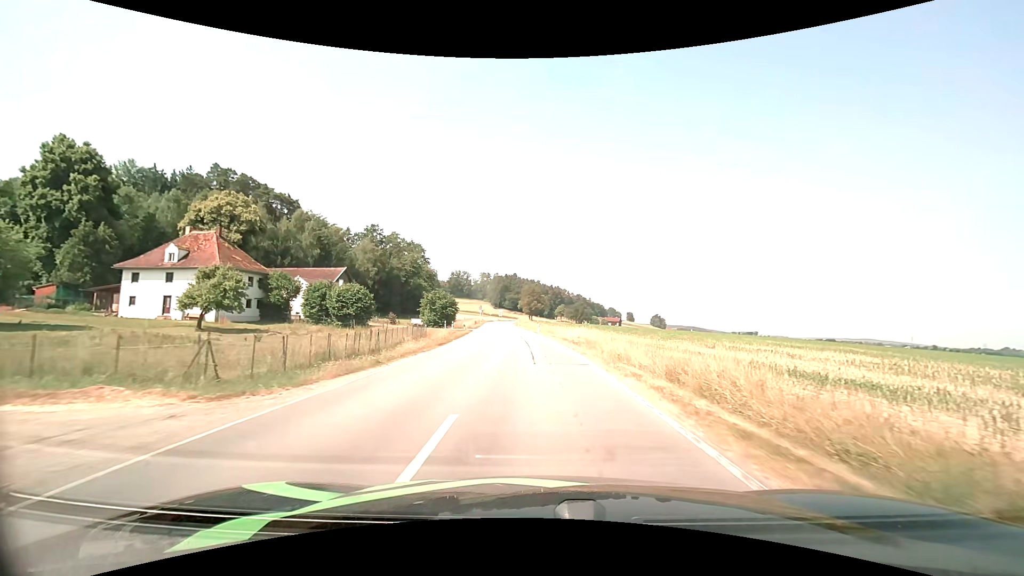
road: secondary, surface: asphalt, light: Day
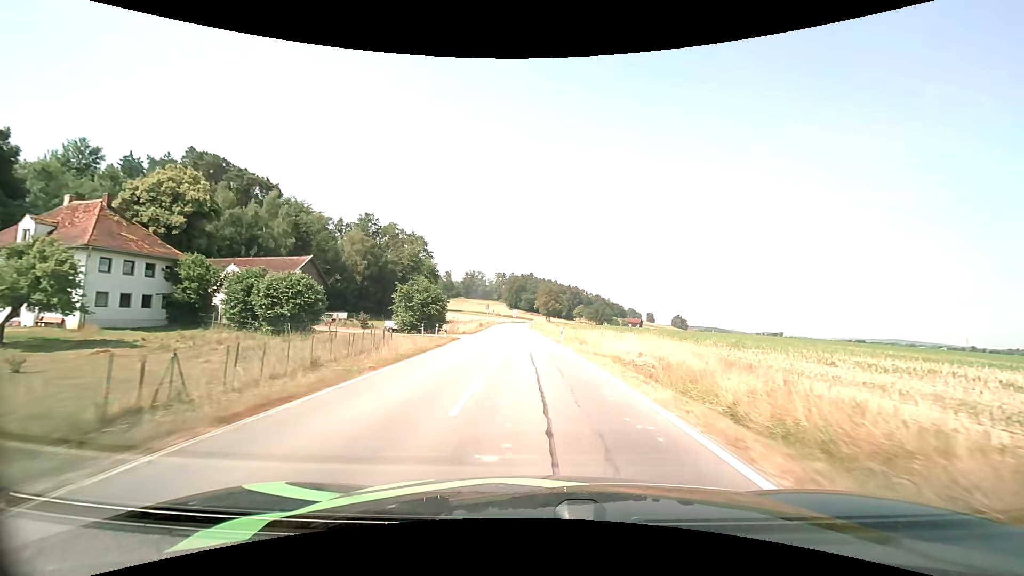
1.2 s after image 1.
(-0.4, +19.1) m; -2°
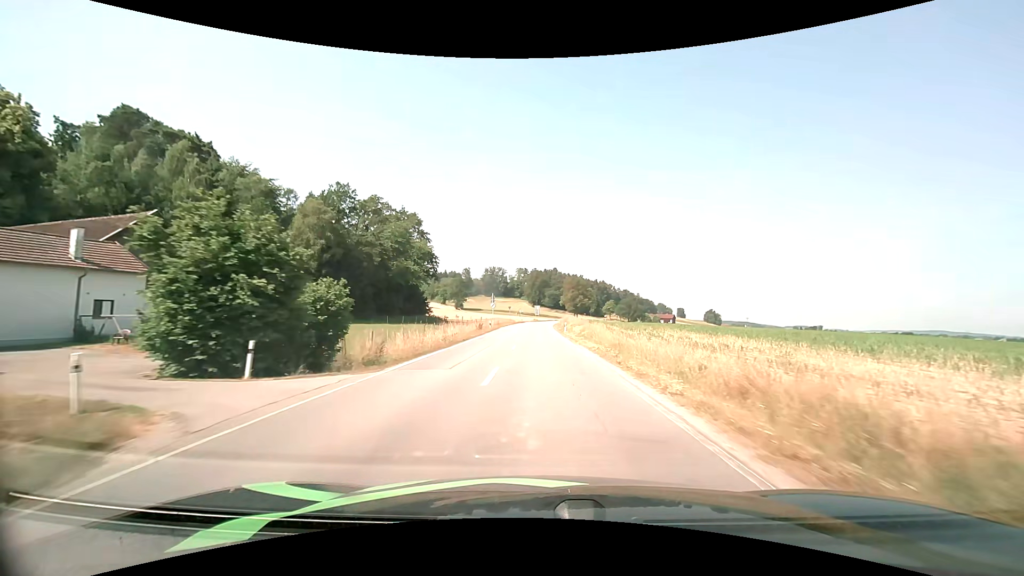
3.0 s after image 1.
(-0.9, +31.4) m; -3°
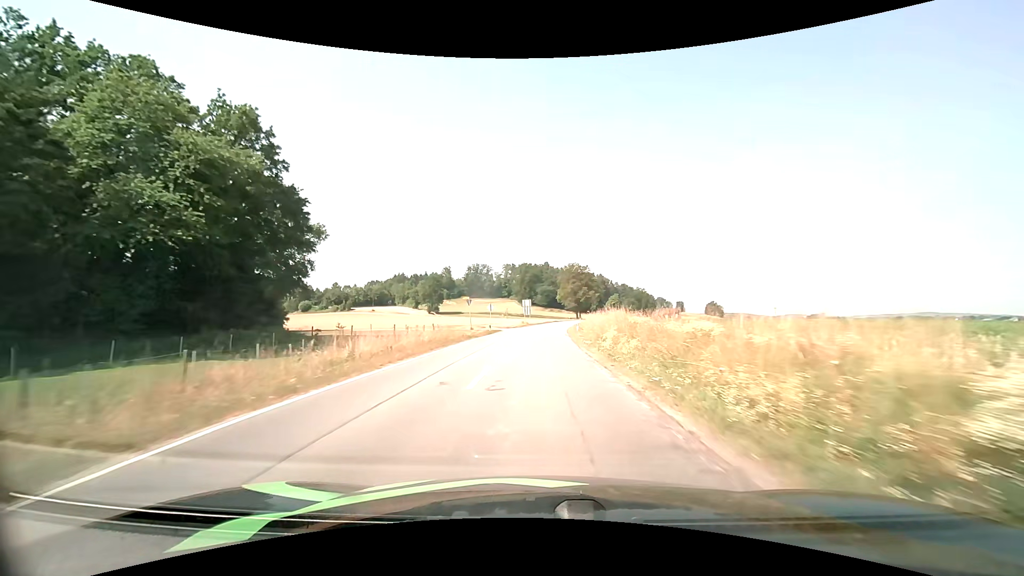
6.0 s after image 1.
(+0.1, +57.9) m; +1°
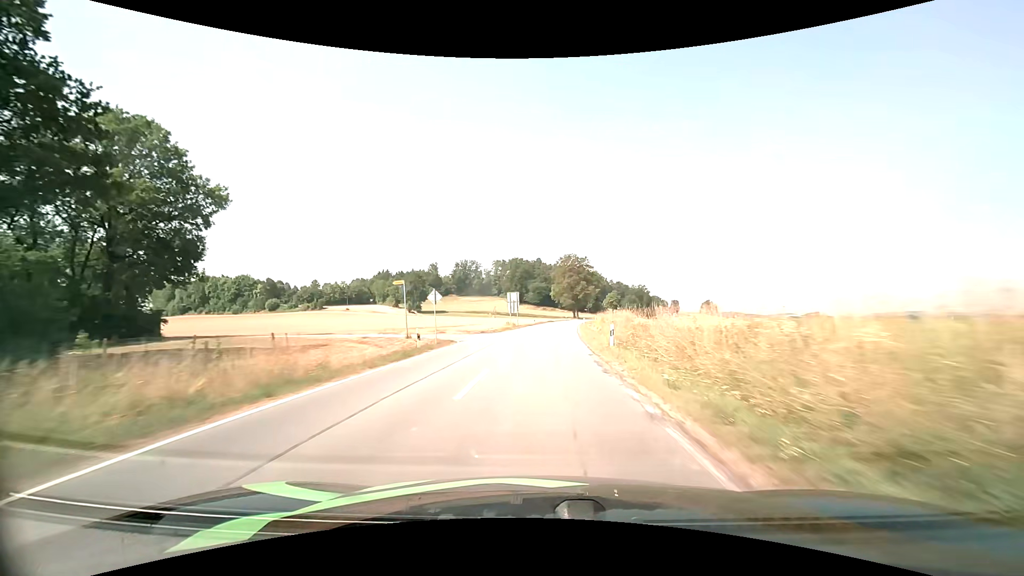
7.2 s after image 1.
(+0.2, +24.2) m; +1°
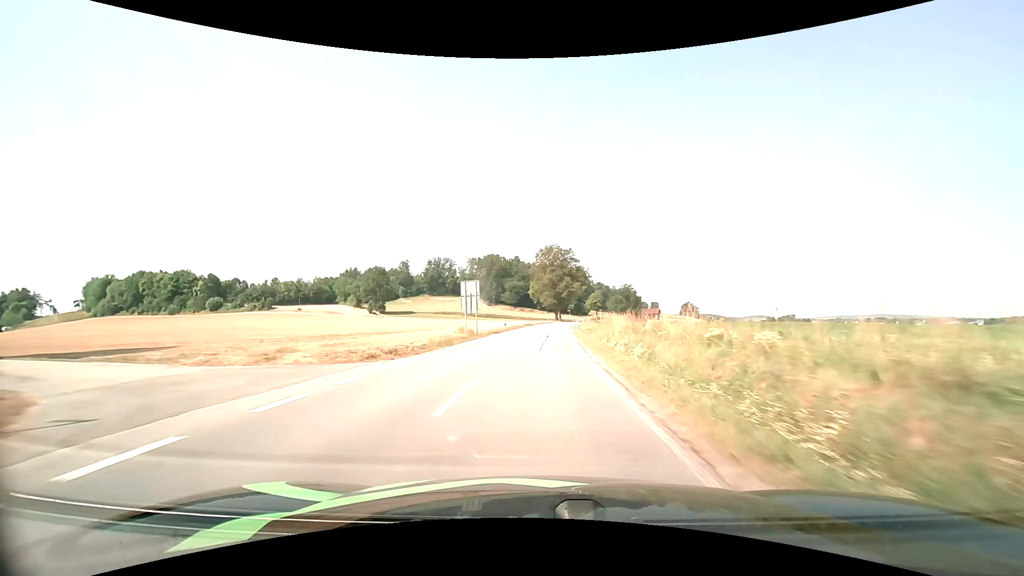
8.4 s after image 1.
(+0.6, +24.4) m; +2°
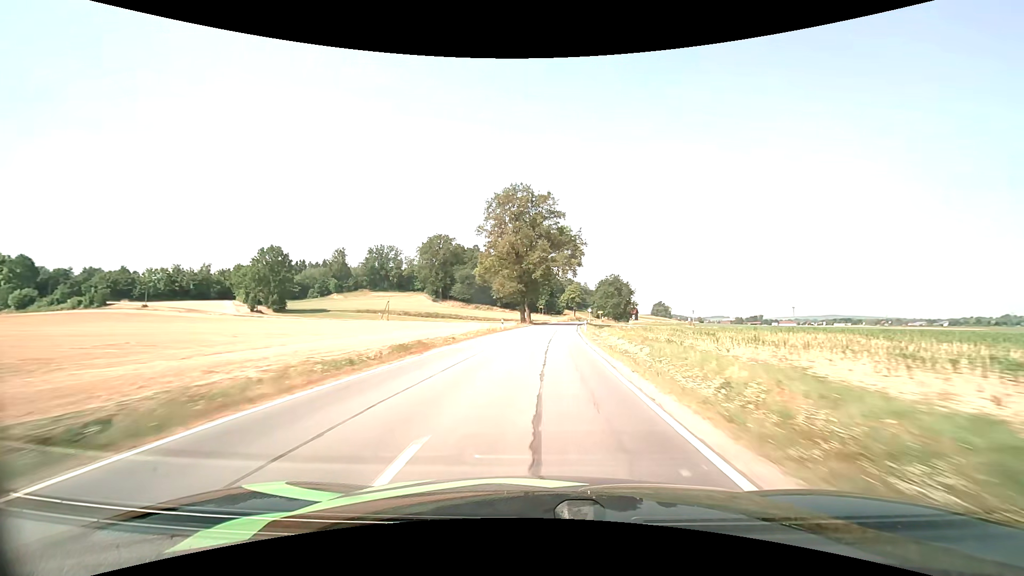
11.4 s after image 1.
(+2.1, +61.6) m; +4°
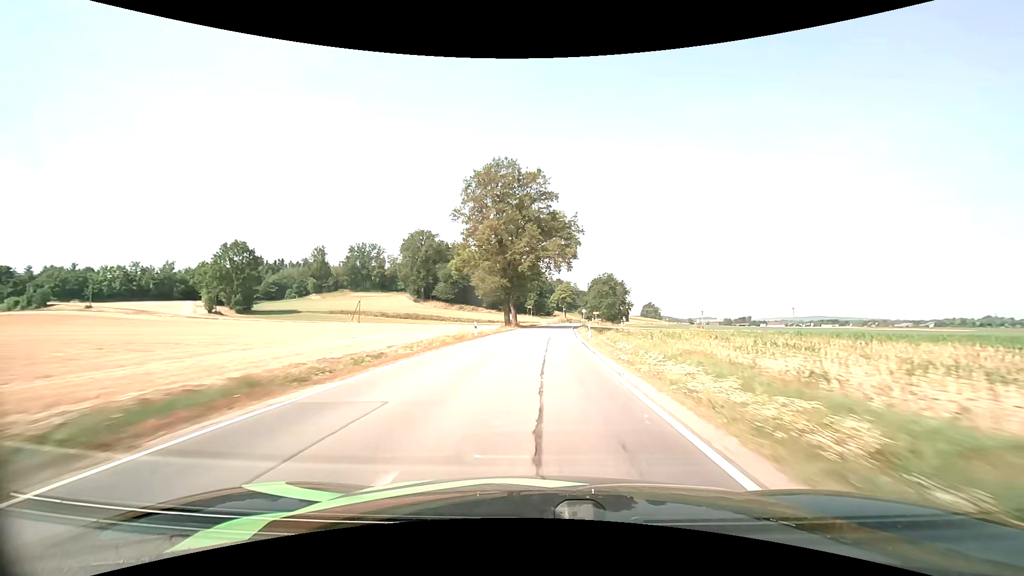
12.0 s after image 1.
(+0.1, +12.5) m; +1°
(0, +10) (0, +20) (+1, +30) (+1, +40) (+2, +50) (+2, +60) (+3, +70) (+4, +80) (+5, +90) (+6, +100) m
